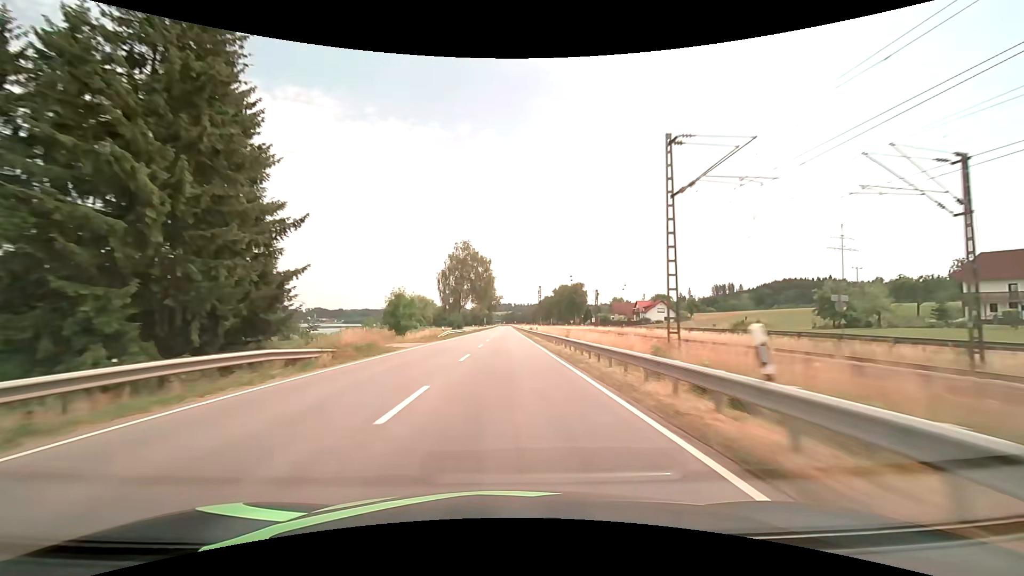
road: primary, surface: asphalt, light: Day
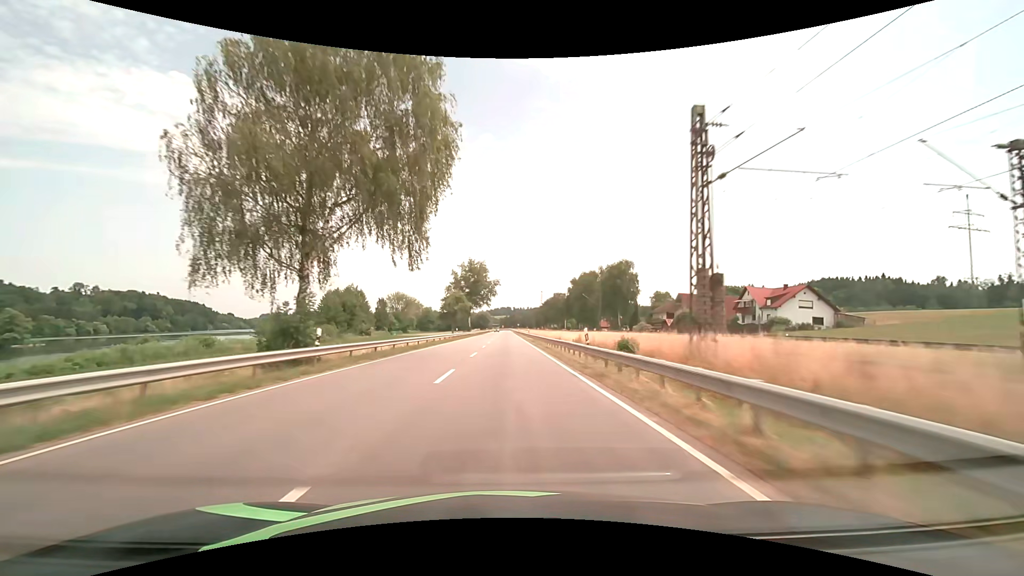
(0.0, +79.1) m; 0°
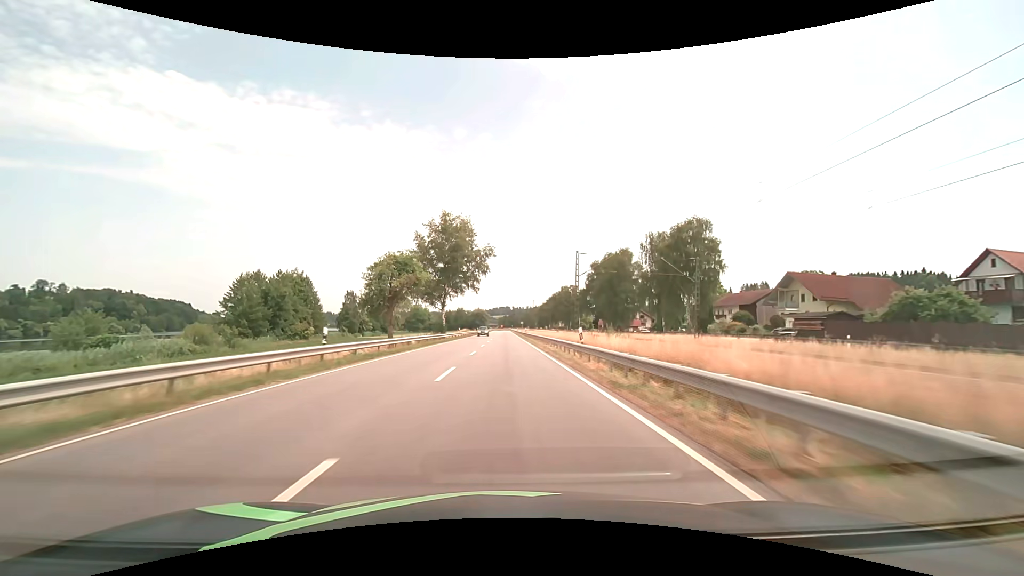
(0.0, +47.4) m; 0°
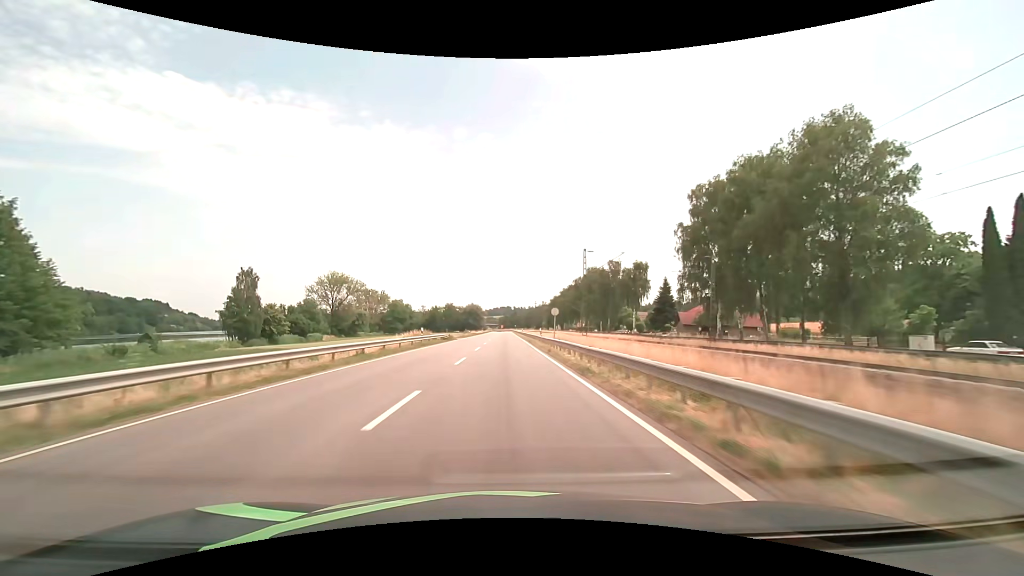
(0.0, +78.9) m; 0°
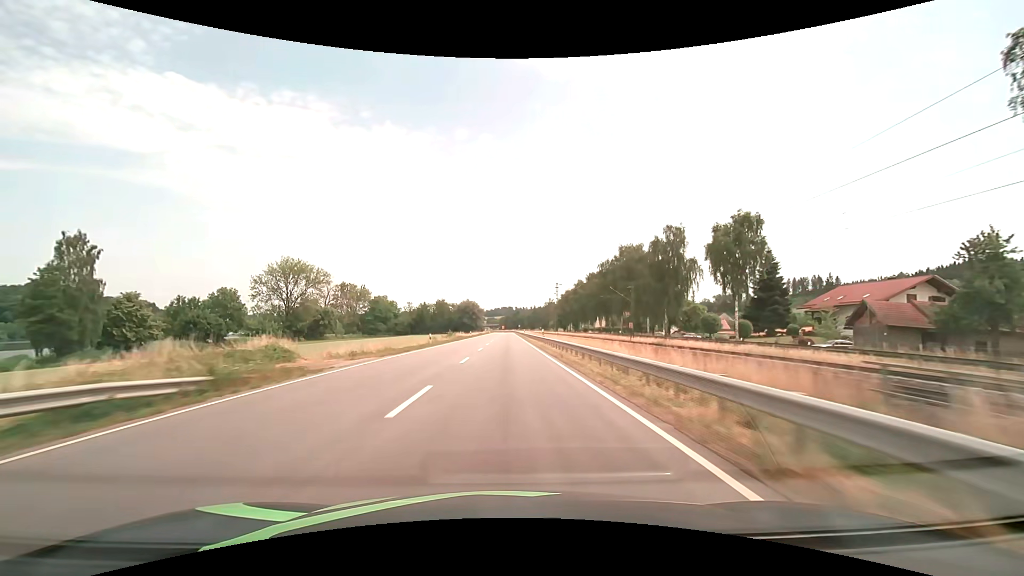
(-0.1, +47.4) m; 0°
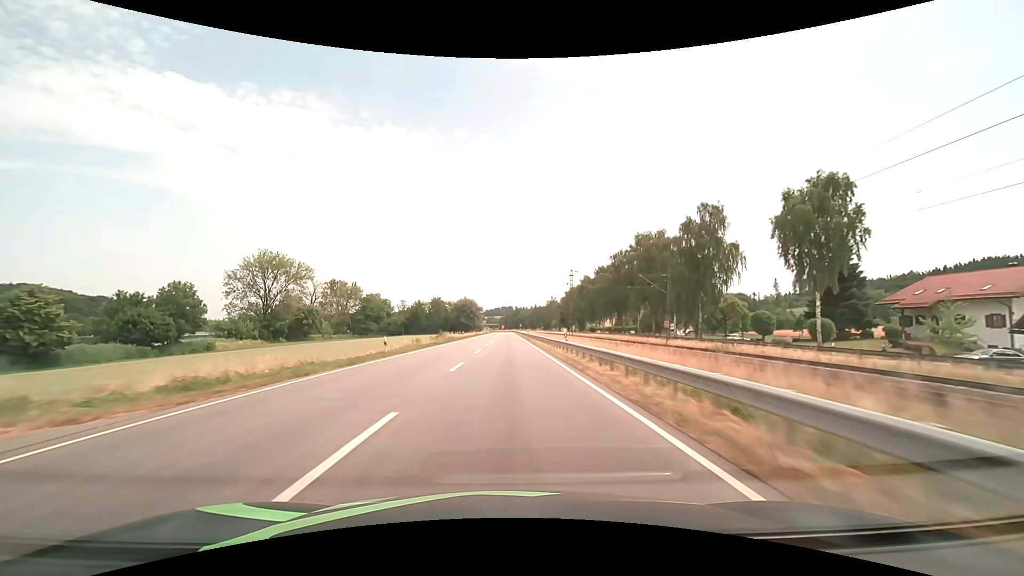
(0.0, +15.8) m; 0°
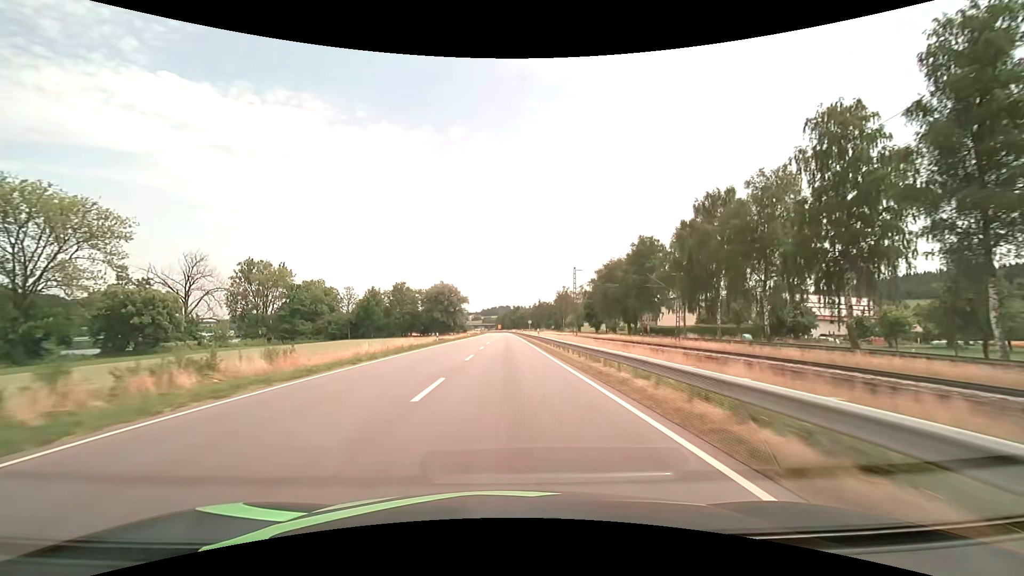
(+0.3, +79.0) m; 0°
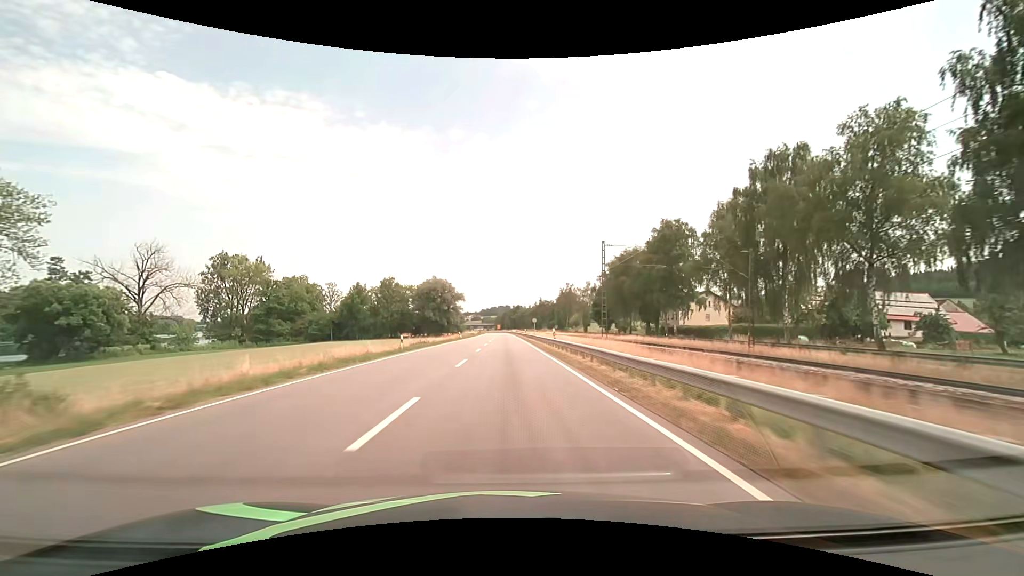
(+0.1, +15.8) m; 0°
(0, +10) (0, +20) (0, +30) (0, +40) (0, +50) (0, +60) (0, +70) (0, +80) (0, +90) (0, +100) m
